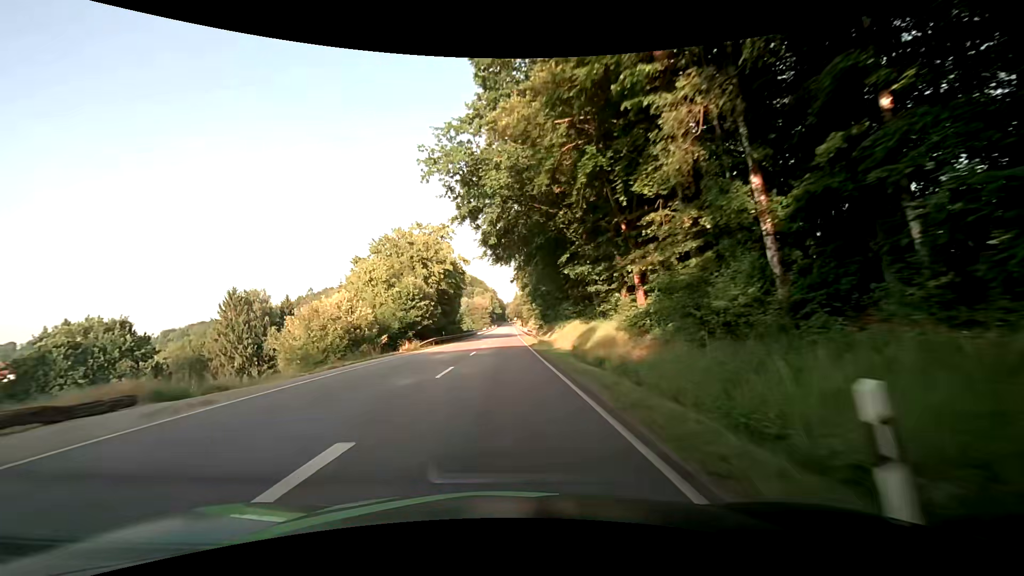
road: primary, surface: asphalt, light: Day
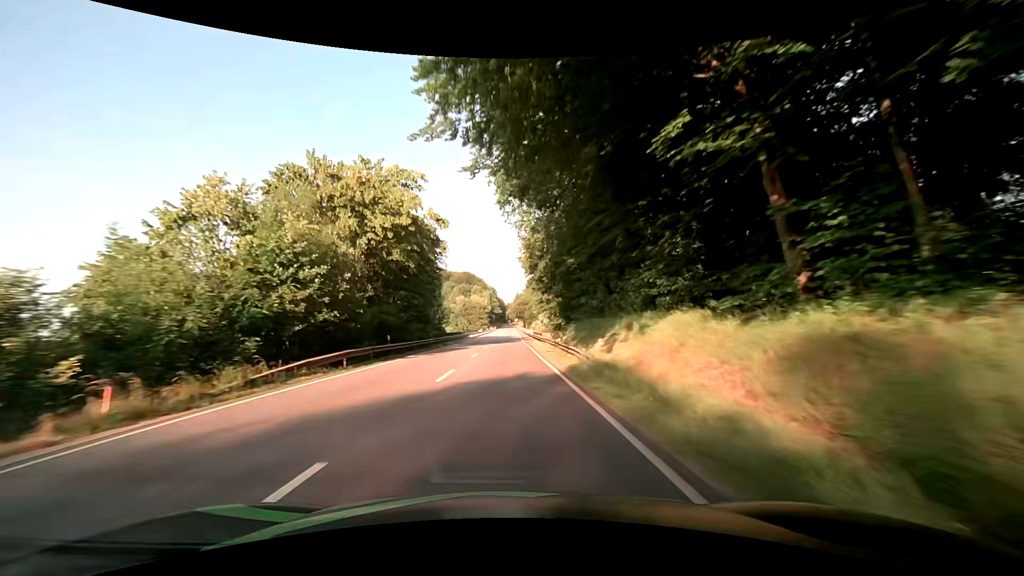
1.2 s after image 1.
(-0.1, +24.6) m; 0°
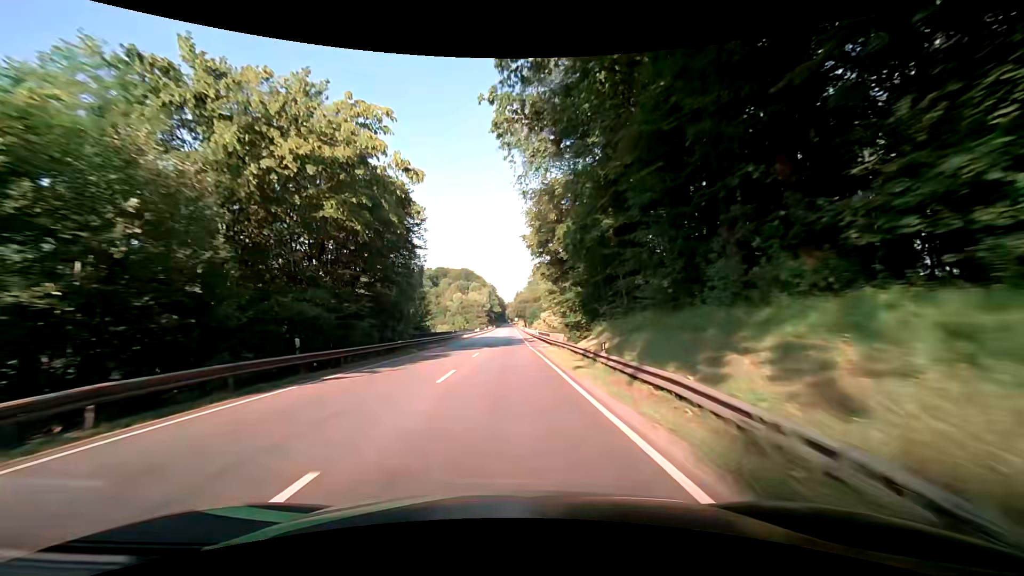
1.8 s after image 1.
(0.0, +12.4) m; 0°
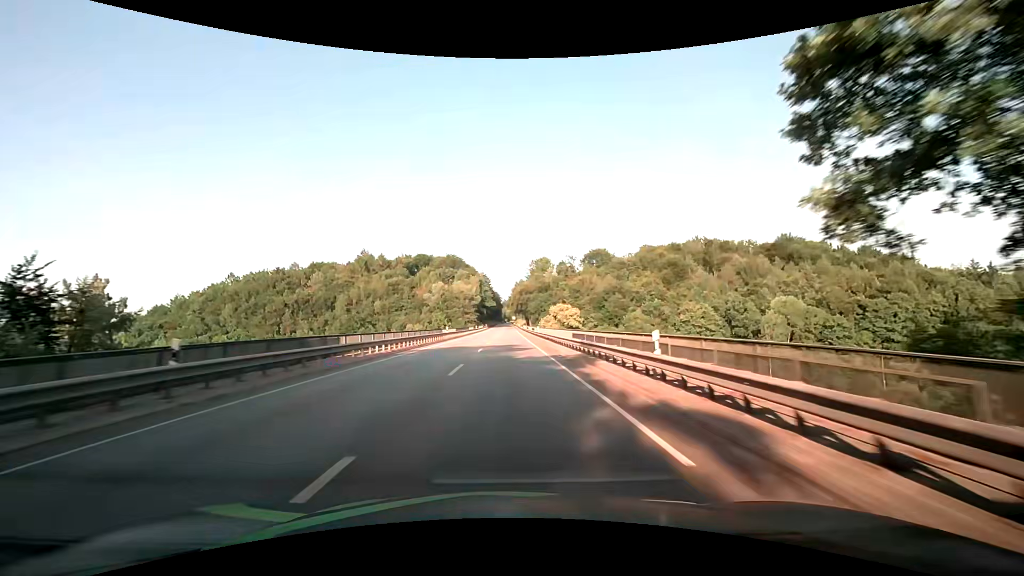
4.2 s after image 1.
(+0.2, +50.1) m; +1°
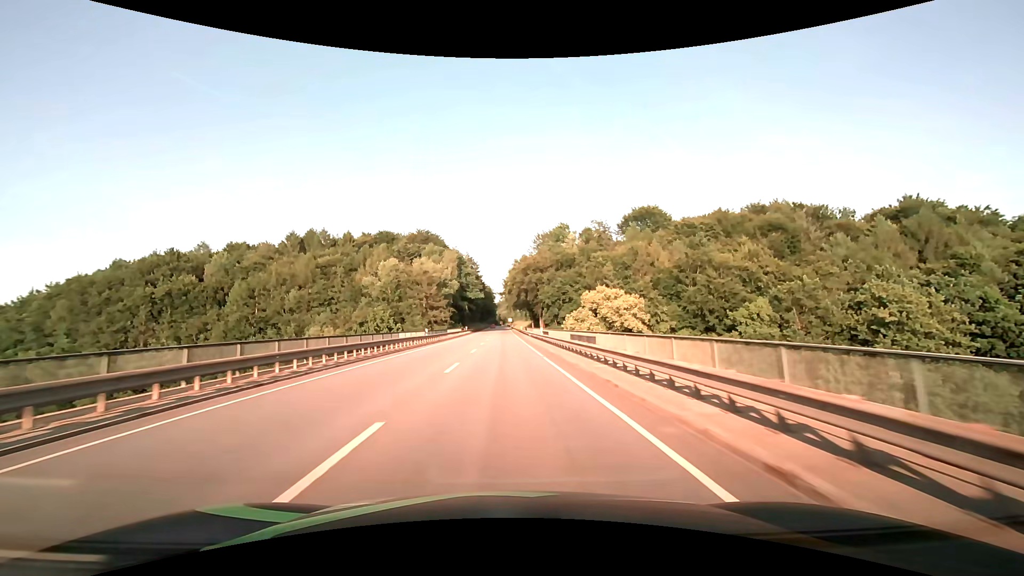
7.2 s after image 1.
(-0.8, +61.3) m; 0°
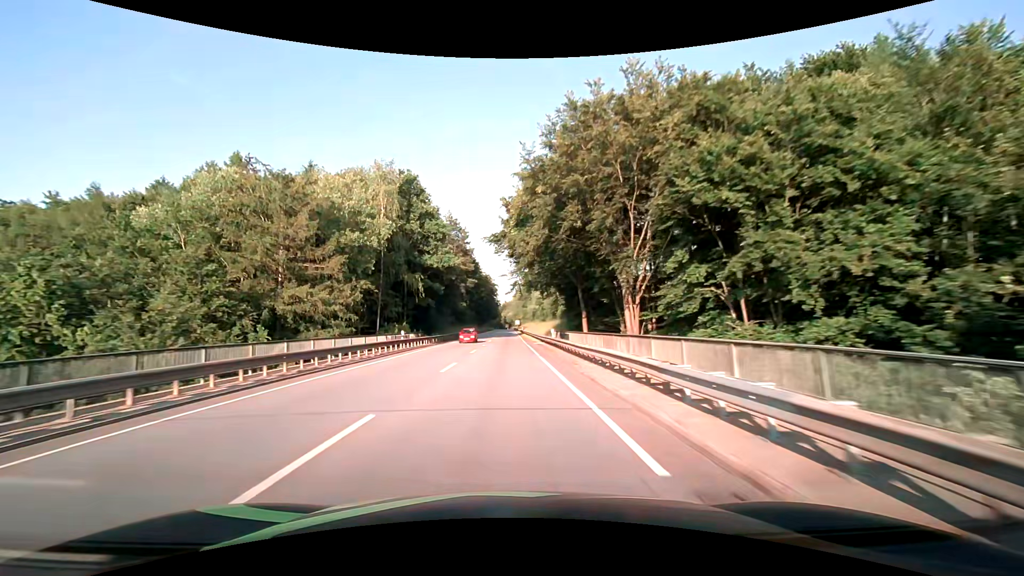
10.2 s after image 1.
(0.0, +59.1) m; -1°
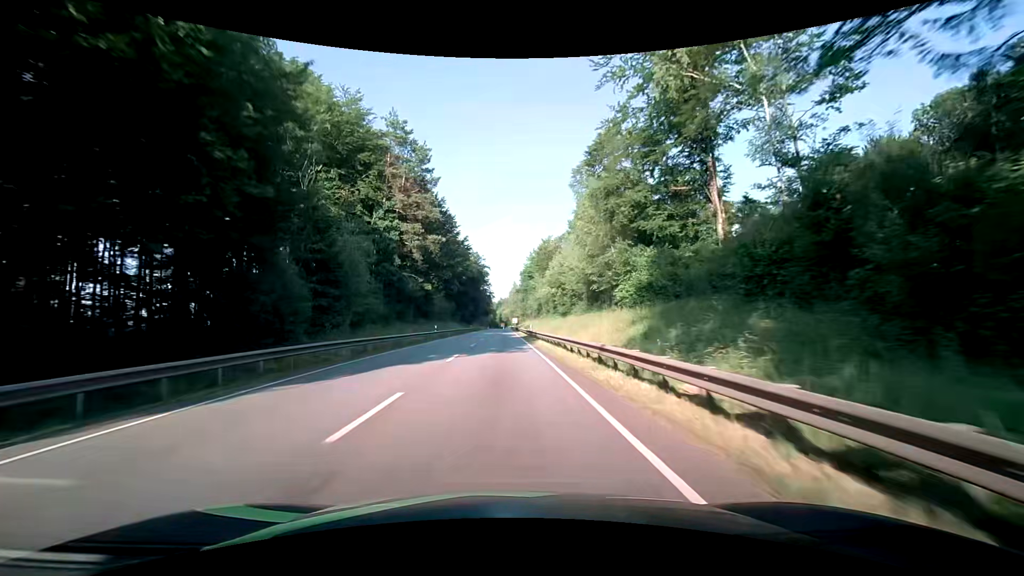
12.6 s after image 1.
(+0.1, +45.8) m; 0°
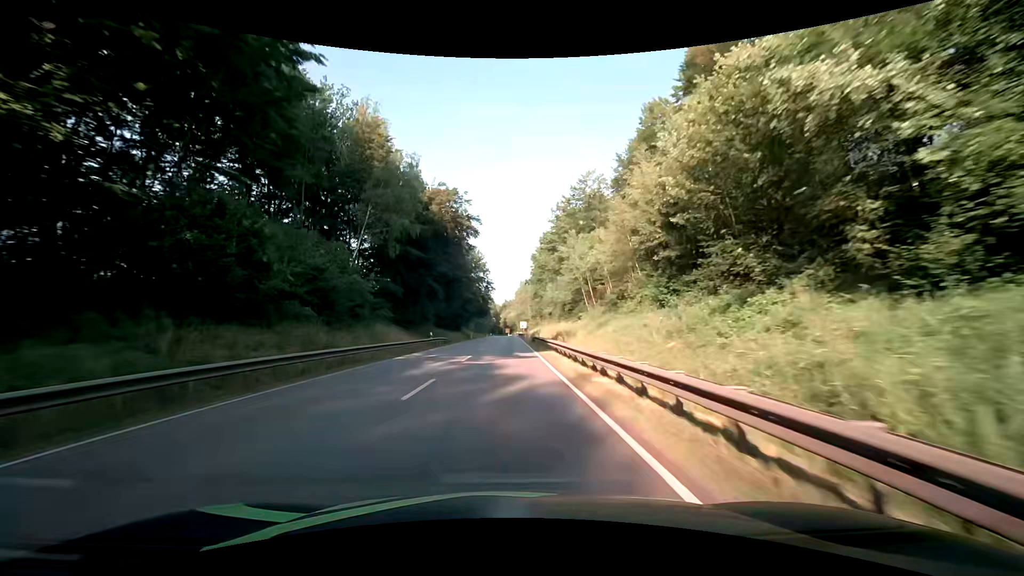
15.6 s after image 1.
(-0.2, +56.0) m; -1°
(0, +10) (0, +20) (0, +30) (0, +40) (0, +50) (0, +60) (+1, +70) (+1, +80) (+1, +90) (+1, +100) m
